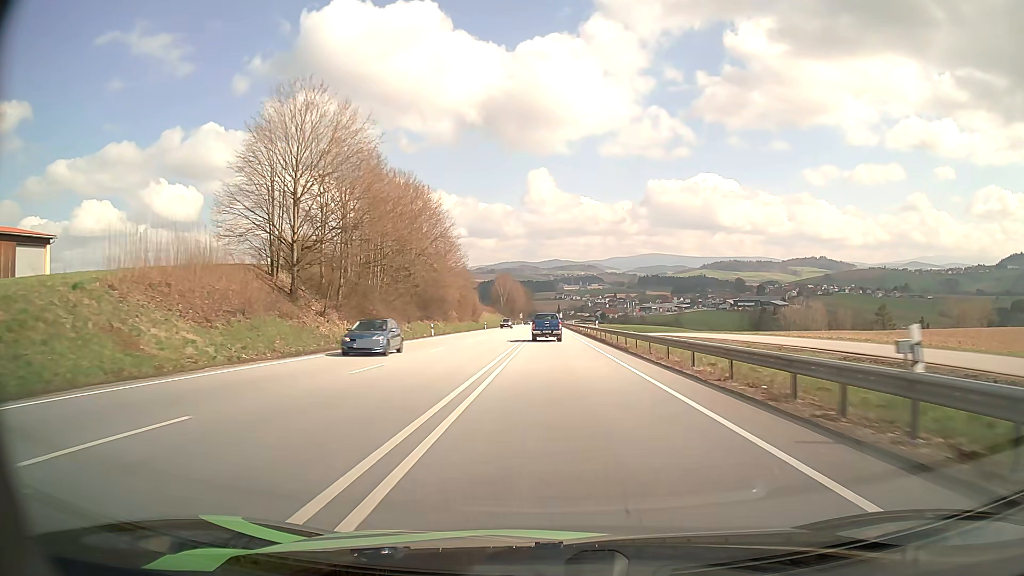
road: primary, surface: asphalt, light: Day
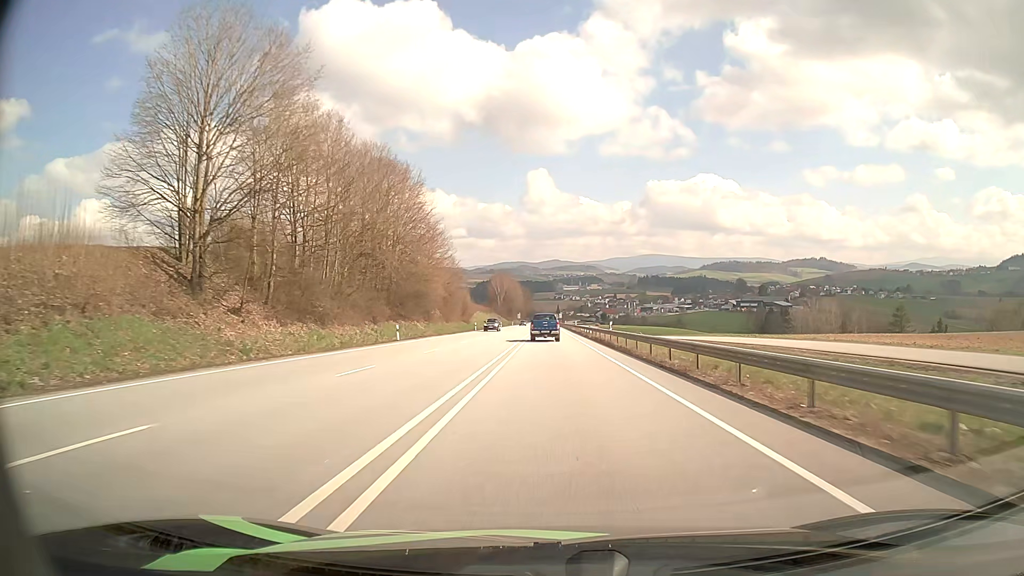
(0.0, +13.0) m; 0°
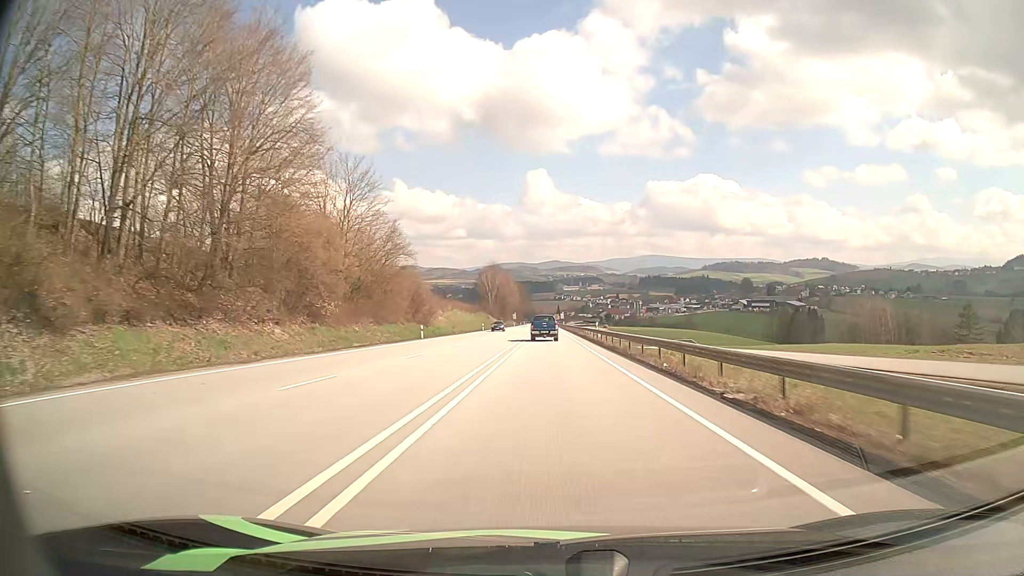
(0.0, +39.5) m; 0°
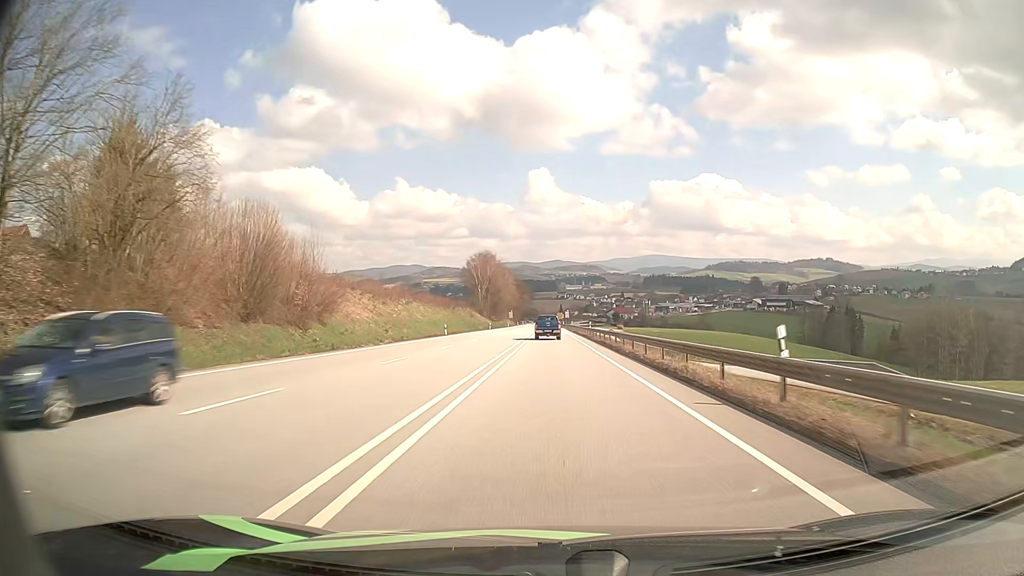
(-0.1, +40.2) m; 0°
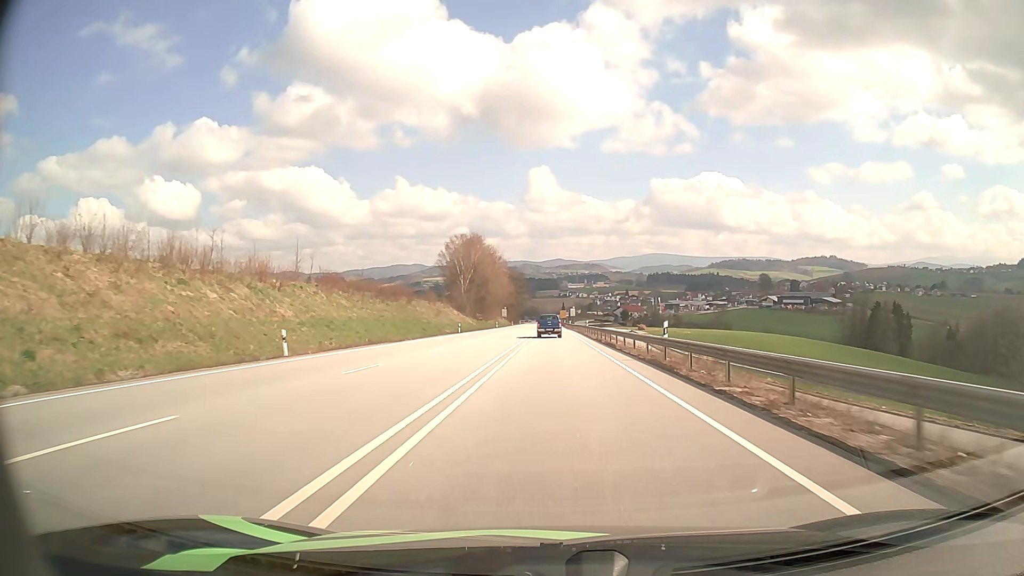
(+0.1, +40.3) m; 0°
(0, +10) (0, +20) (0, +30) (0, +40) (0, +50) (0, +60) (0, +70) (0, +80) (0, +90) (0, +100) m
